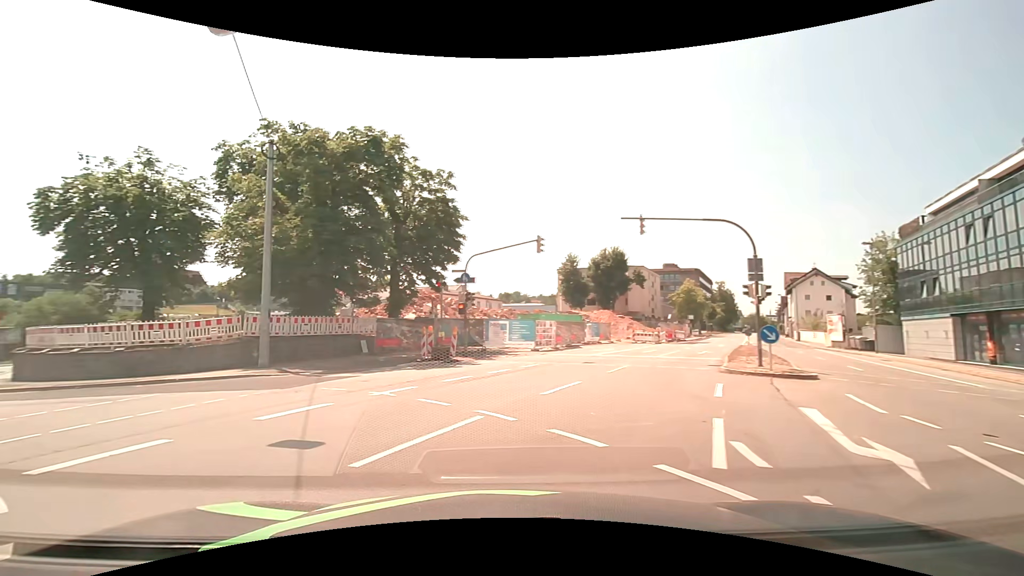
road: primary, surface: asphalt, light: Day
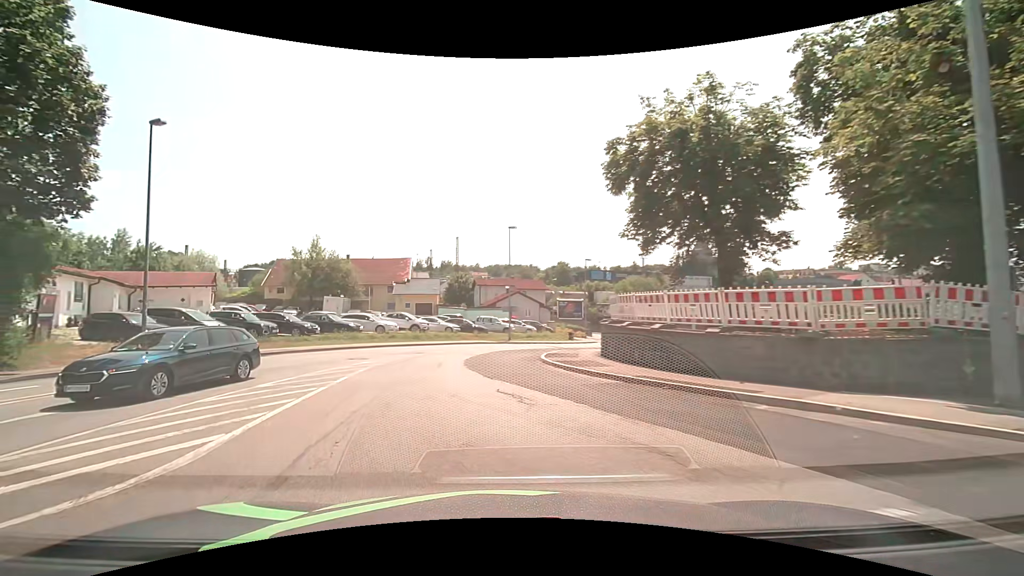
(-6.7, +10.4) m; -56°
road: tertiary
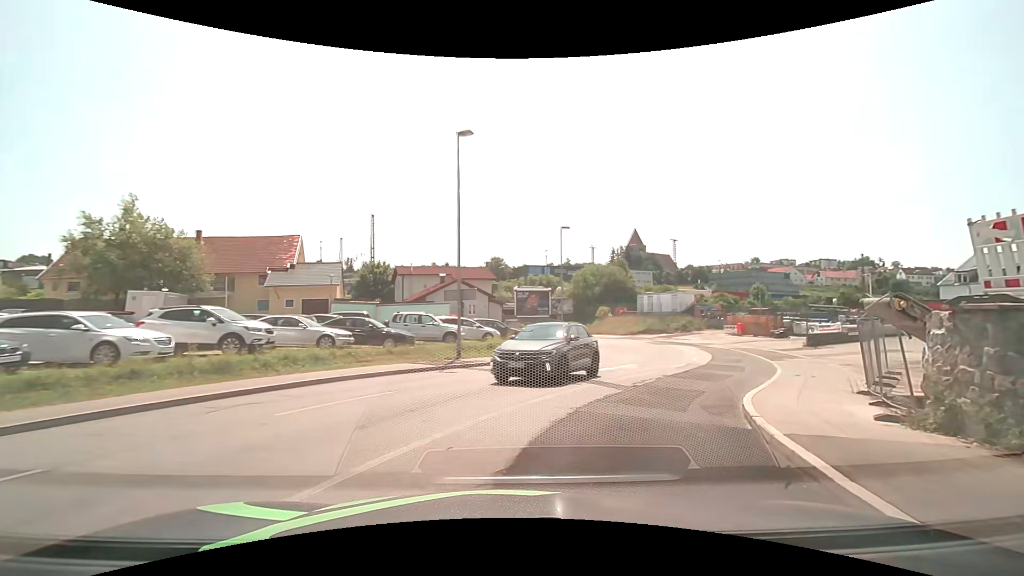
(-1.7, +22.5) m; +6°
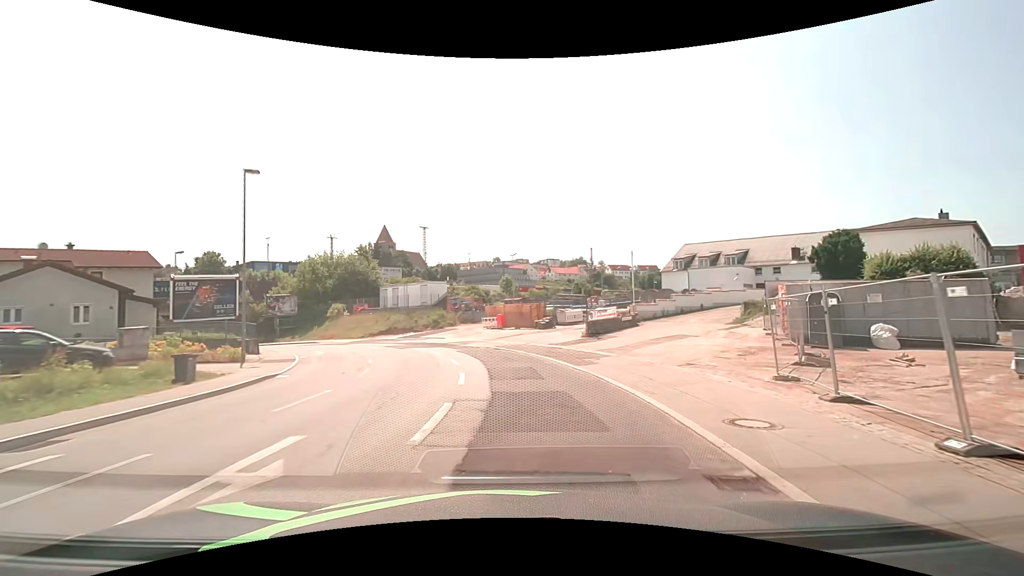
(+3.8, +14.0) m; +28°
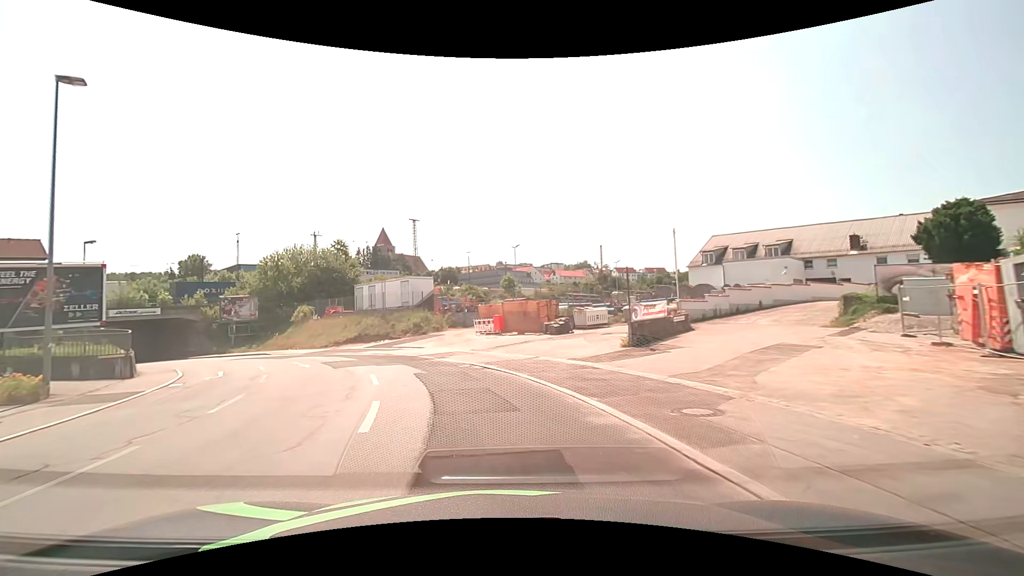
(+0.5, +11.2) m; +1°
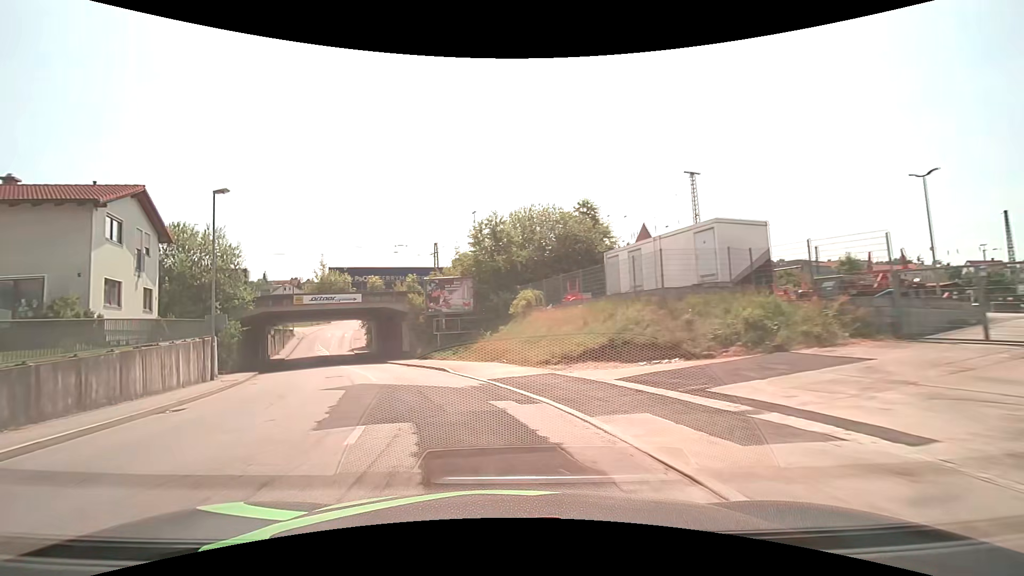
(-5.8, +24.2) m; -29°
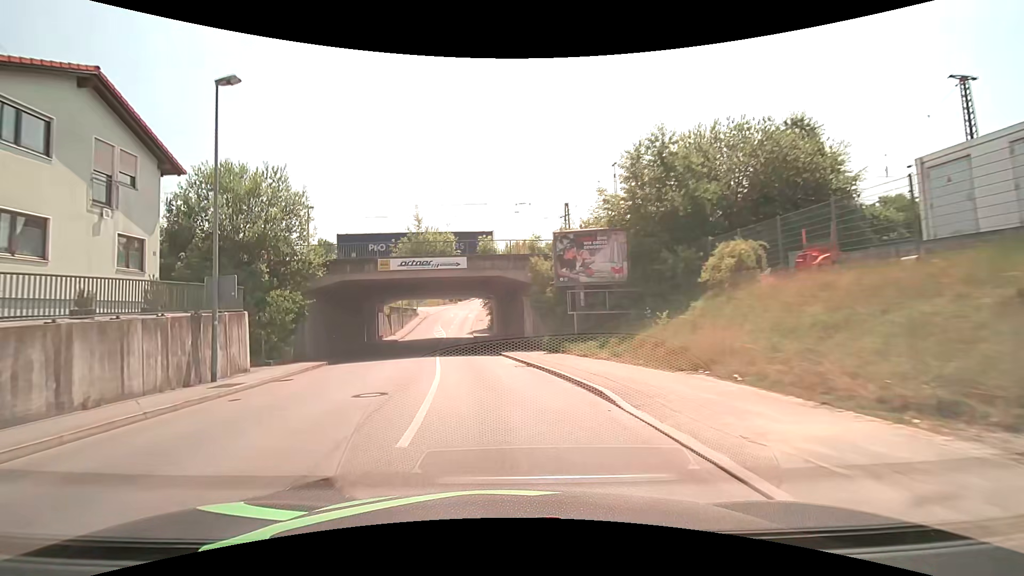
(-2.0, +13.2) m; -15°
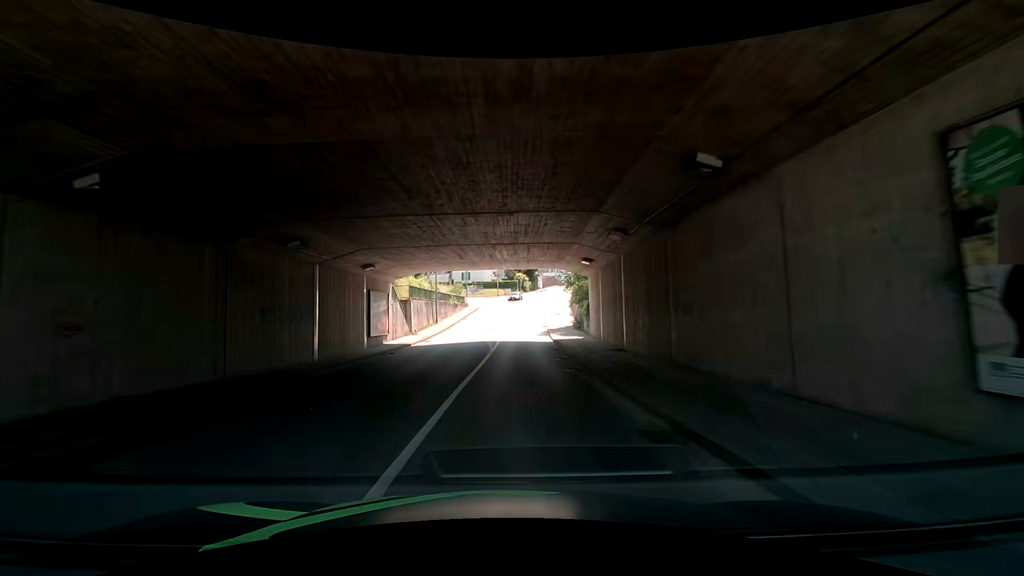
(-3.0, +28.3) m; -8°
(0, +10) (0, +20) (+1, +30) (+2, +40) (+3, +50) (+4, +60) (+5, +70) (+6, +80) (+8, +90) (+9, +99) m
